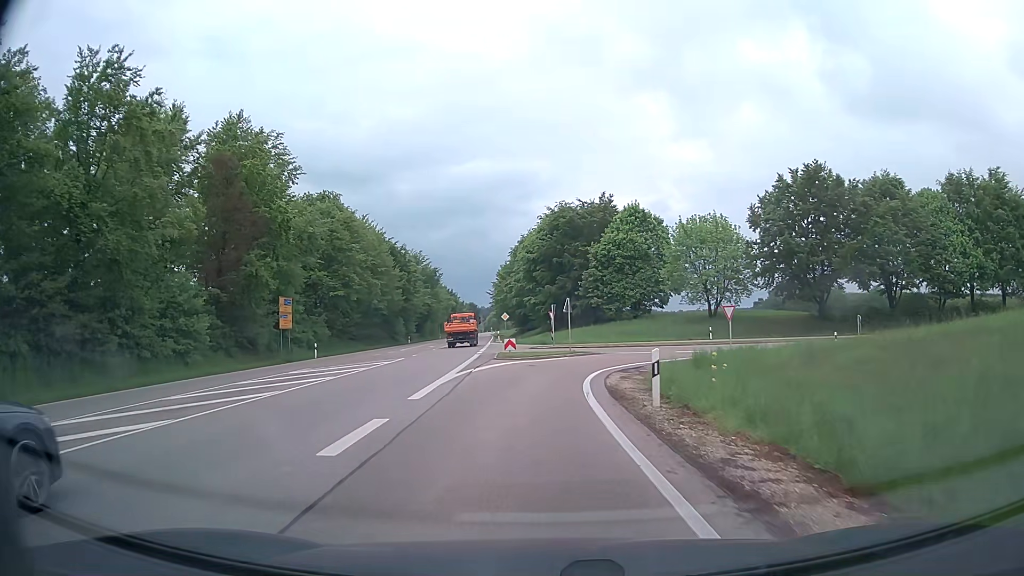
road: primary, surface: asphalt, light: Day
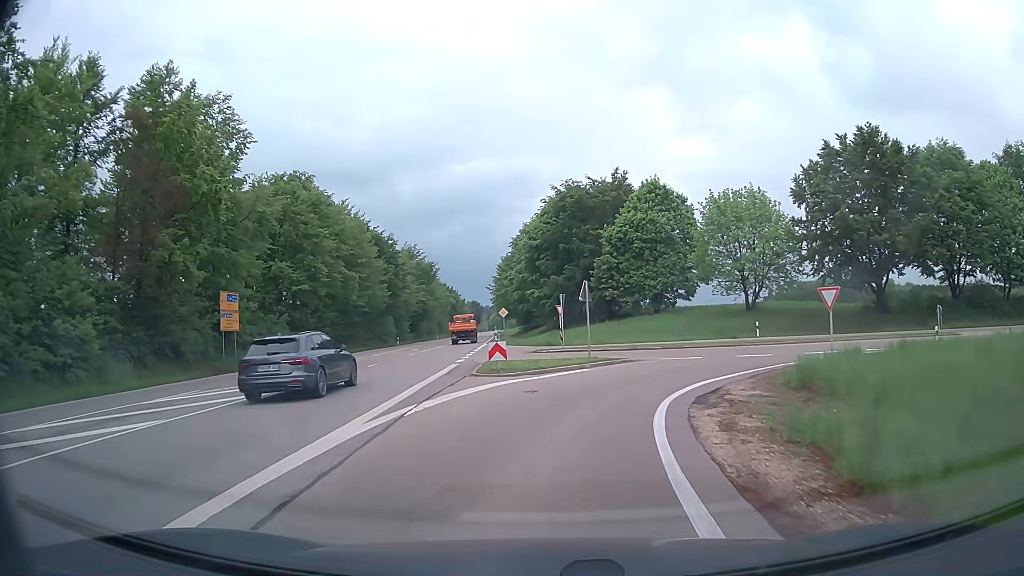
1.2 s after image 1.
(-0.1, +11.0) m; 0°
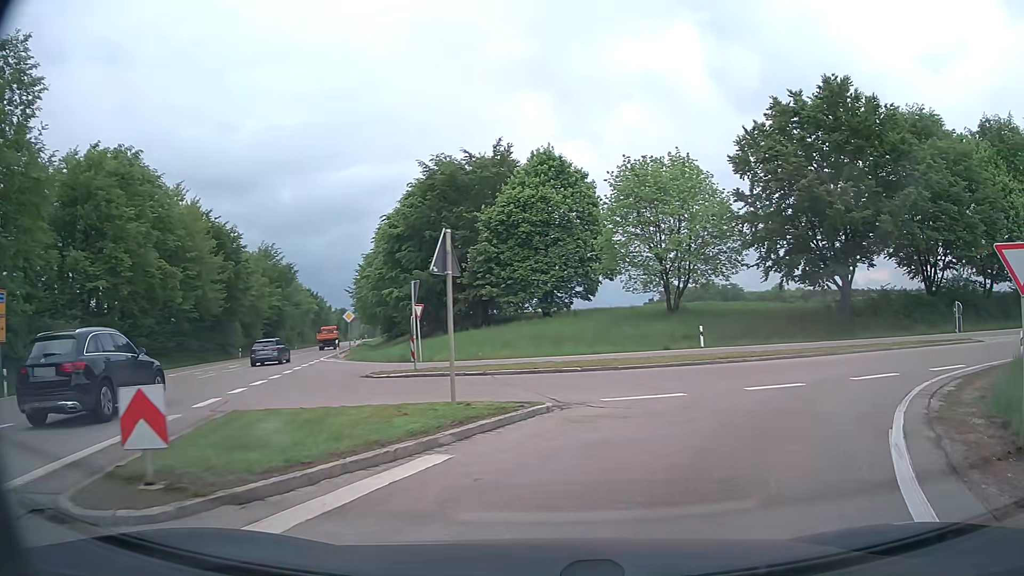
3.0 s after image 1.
(+0.6, +13.4) m; +9°
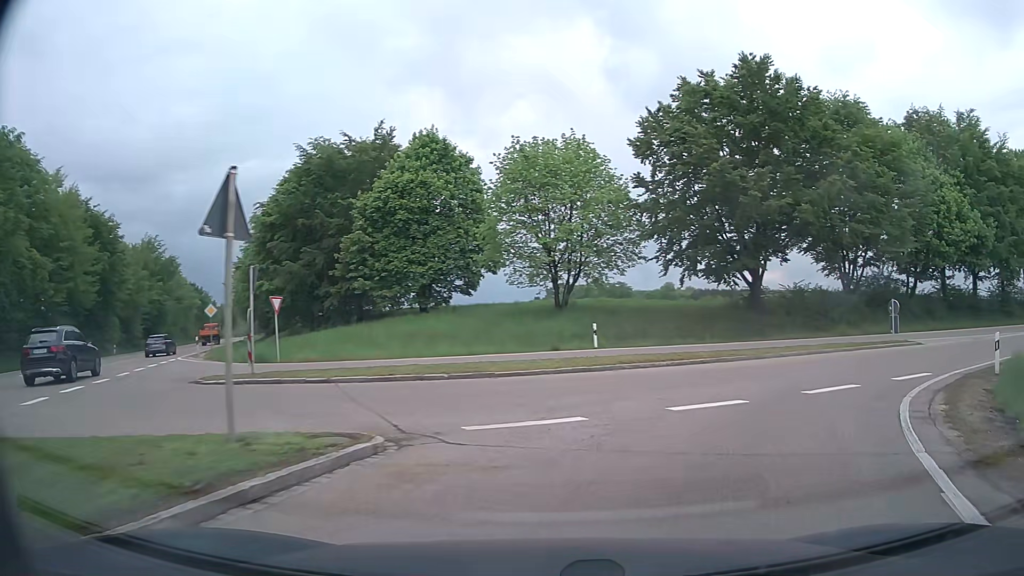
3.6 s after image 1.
(+0.3, +3.9) m; +9°
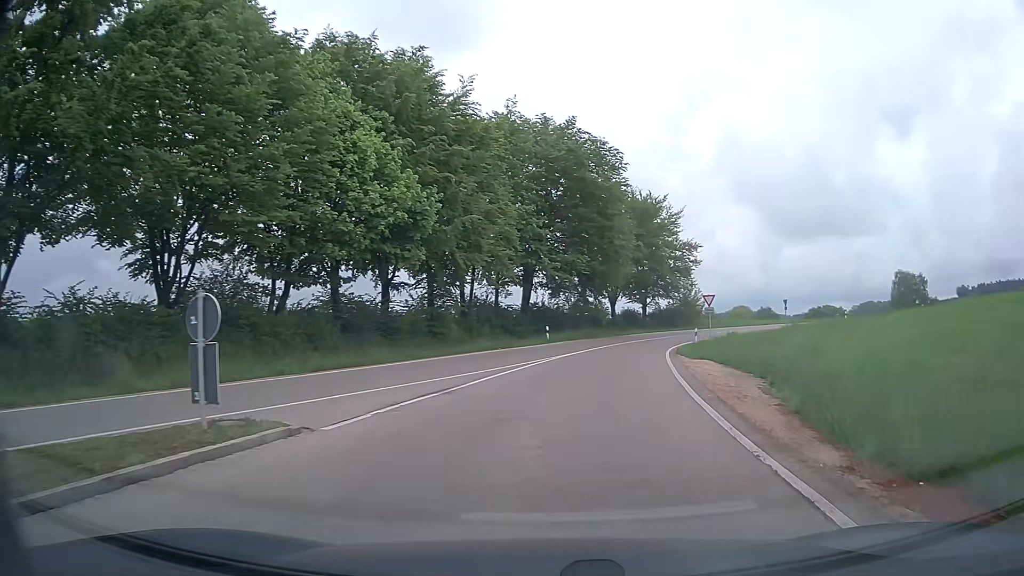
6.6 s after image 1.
(+9.1, +17.3) m; +54°
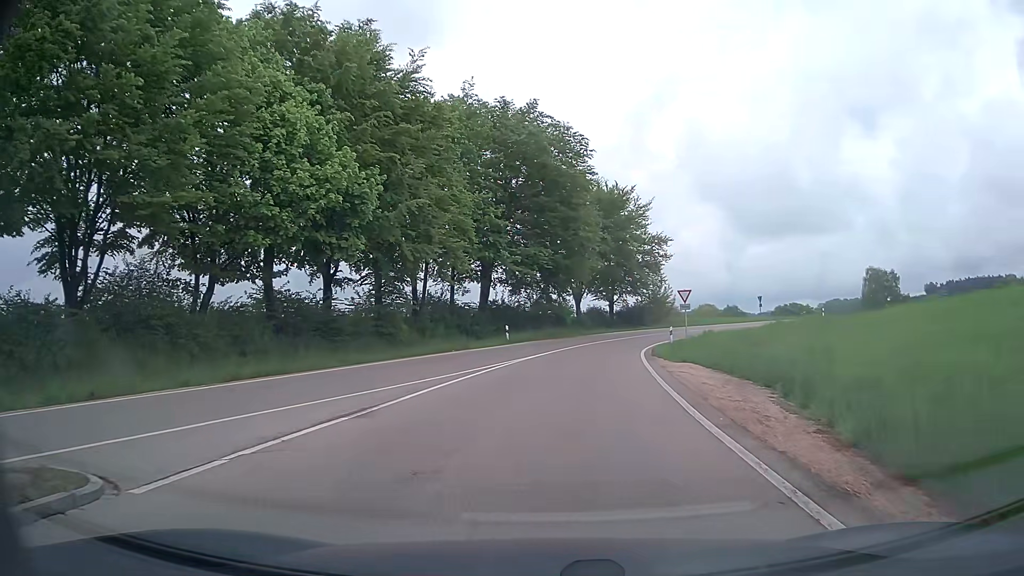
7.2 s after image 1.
(+0.2, +3.7) m; +4°
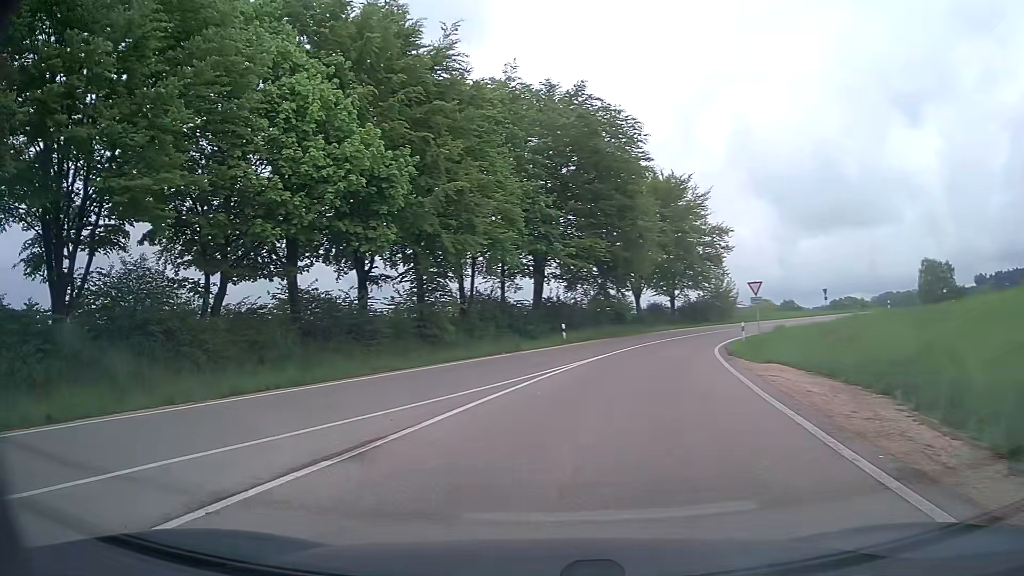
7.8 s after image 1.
(0.0, +3.3) m; -2°
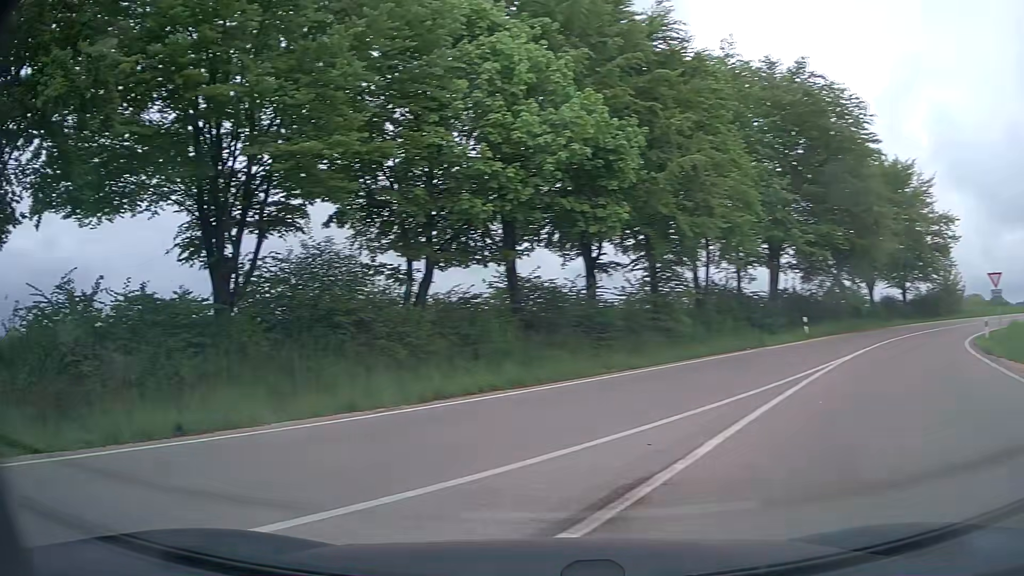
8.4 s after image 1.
(-0.4, +2.7) m; -18°
